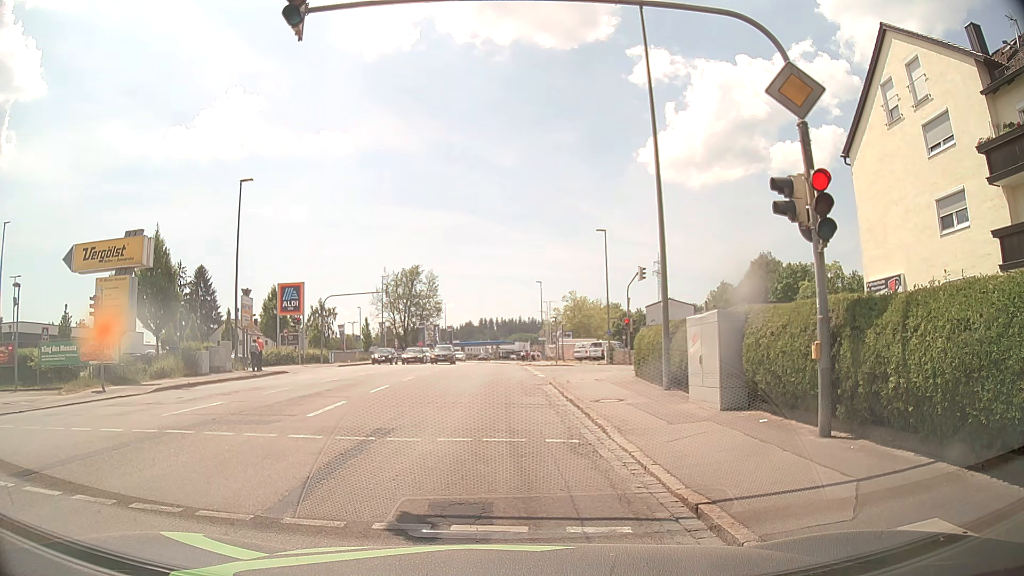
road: tertiary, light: Day
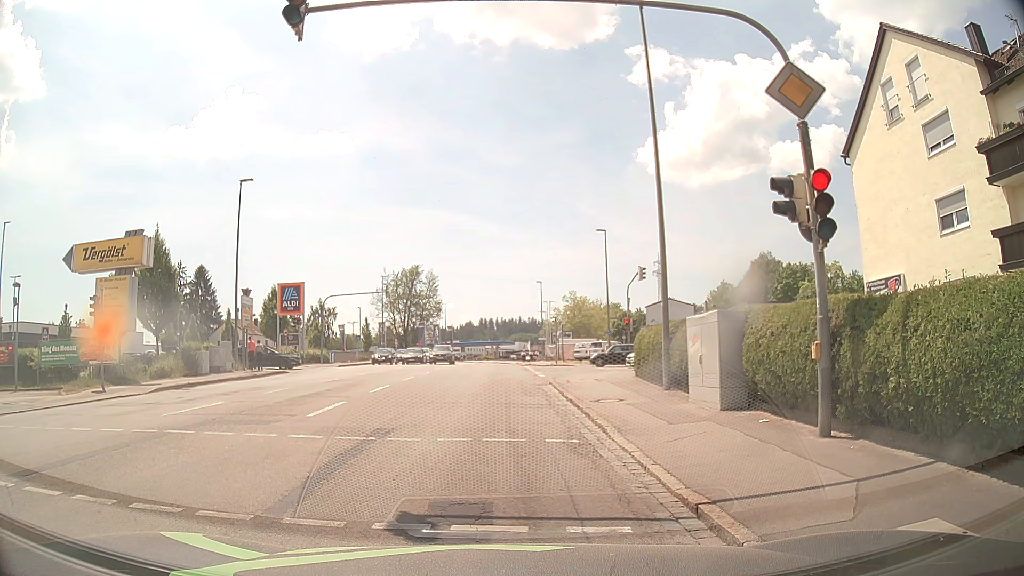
(0.0, 0.0) m; 0°
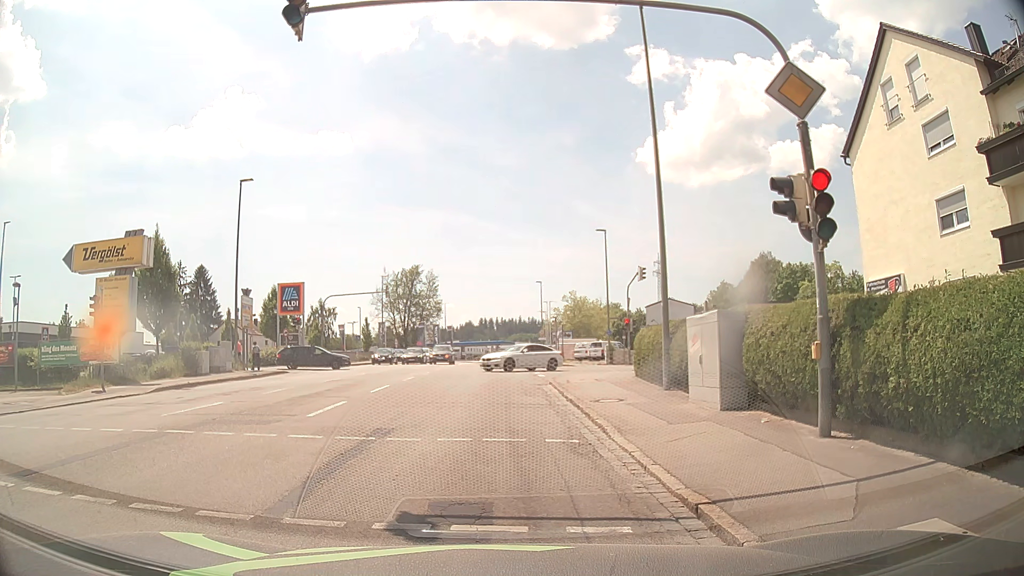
(0.0, 0.0) m; 0°
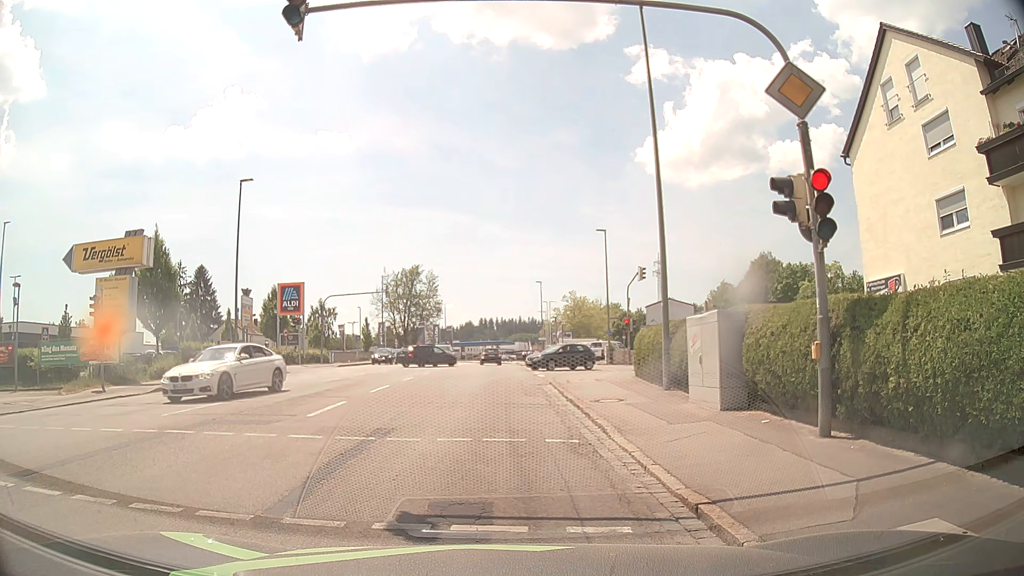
(0.0, 0.0) m; 0°
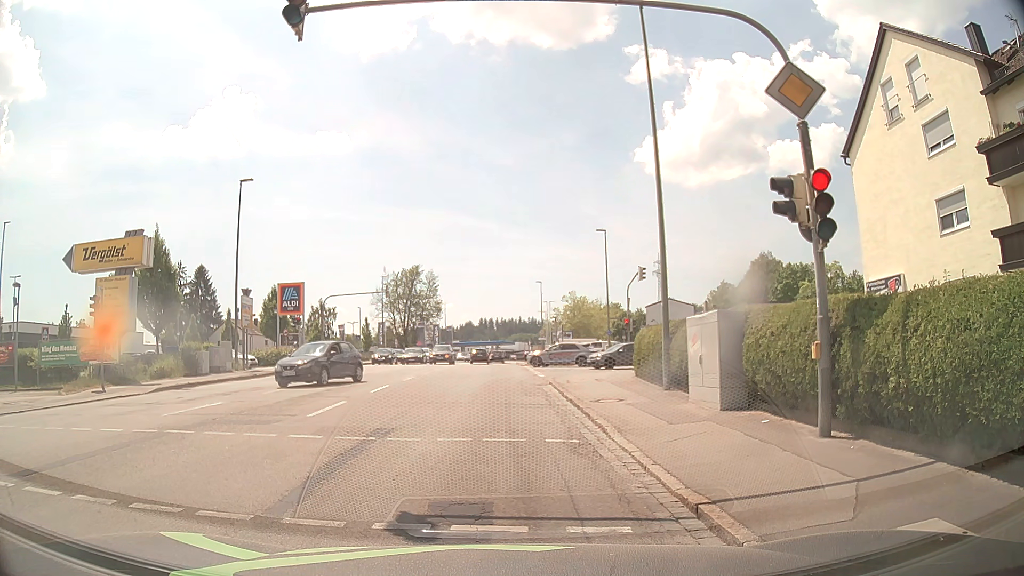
(0.0, 0.0) m; 0°
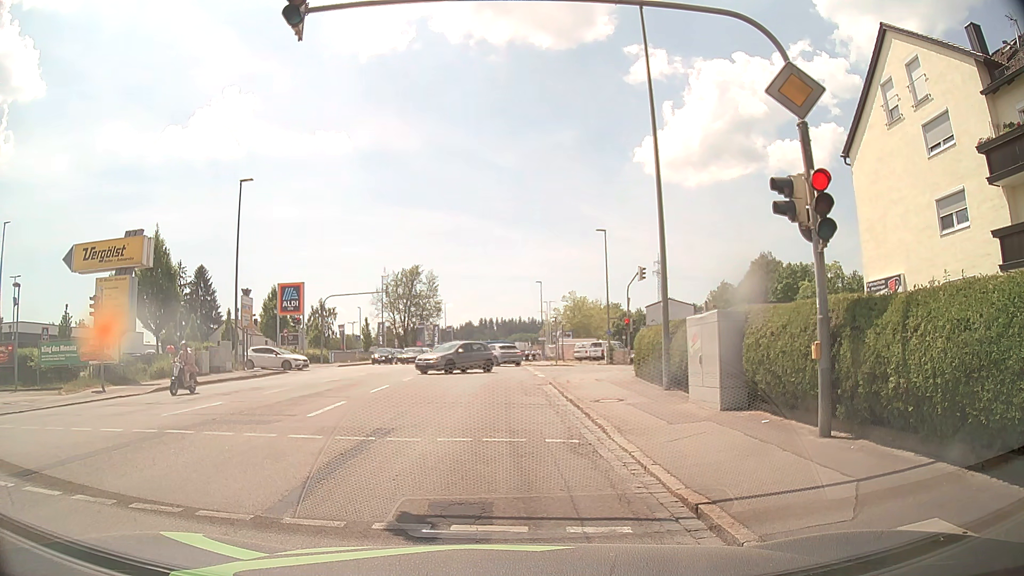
(0.0, 0.0) m; 0°
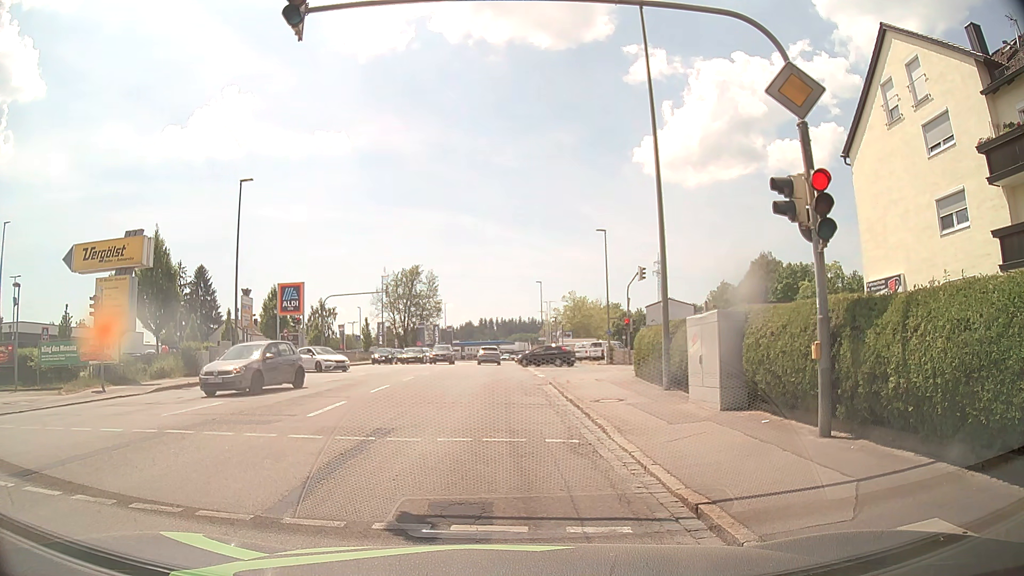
(0.0, 0.0) m; 0°
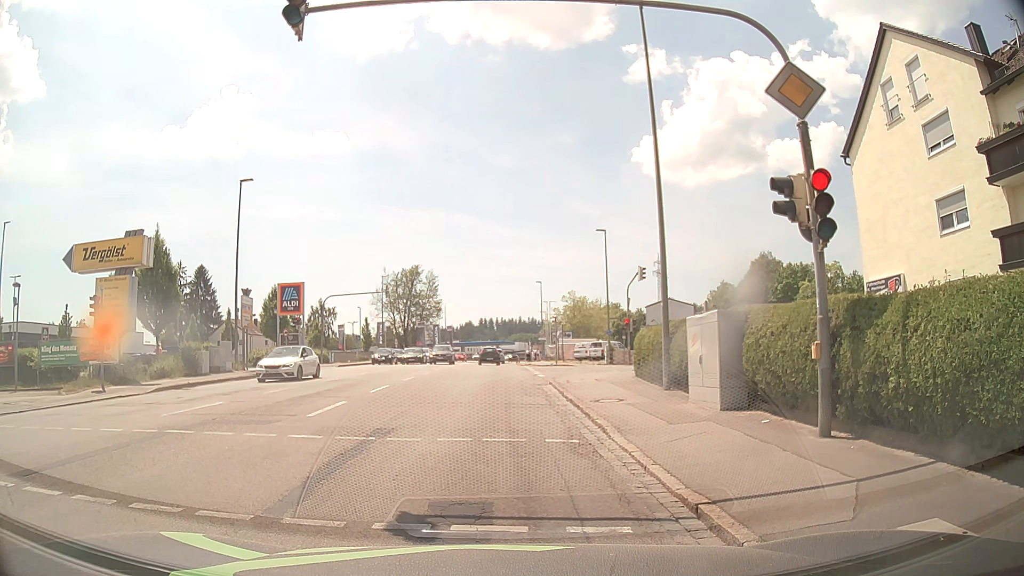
(0.0, 0.0) m; 0°
(0, +10) (-1, +20) (-1, +30) (-2, +40) (-2, +50) (-3, +60) (-3, +70) (-3, +80) (-3, +90) (-3, +100) m
